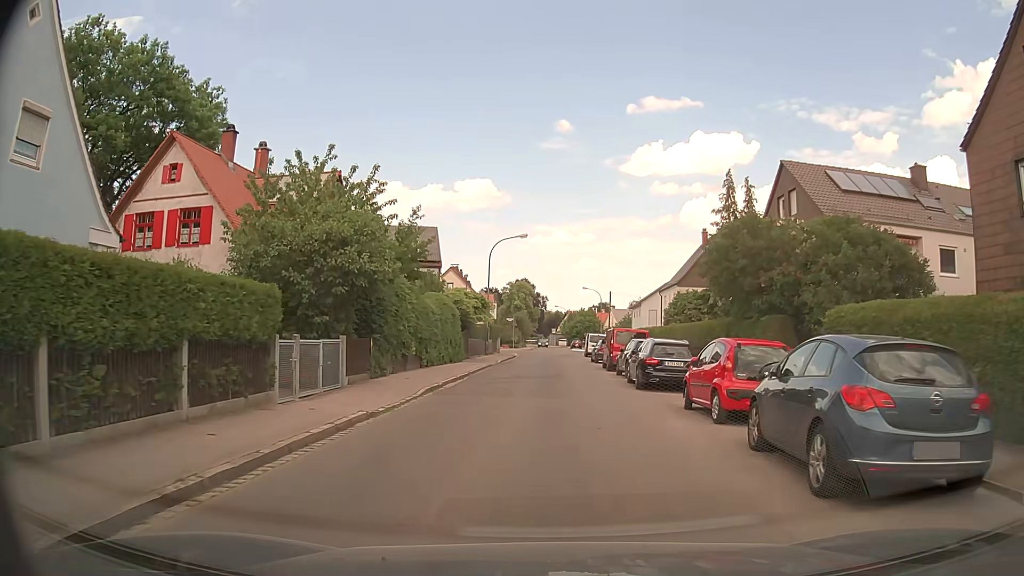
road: unclassified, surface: asphalt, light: Day
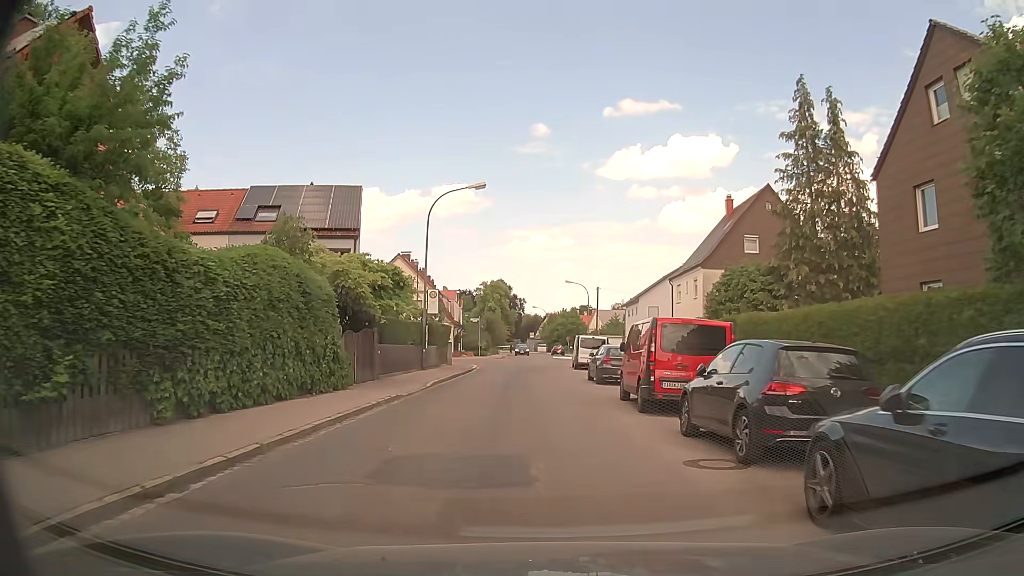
(+0.3, +17.3) m; +2°
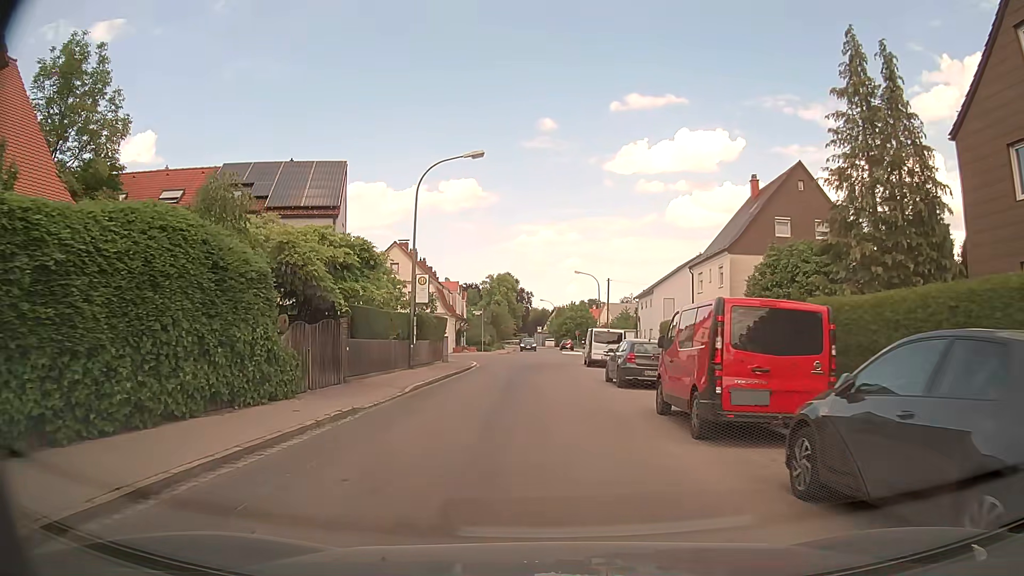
(0.0, +4.6) m; -1°
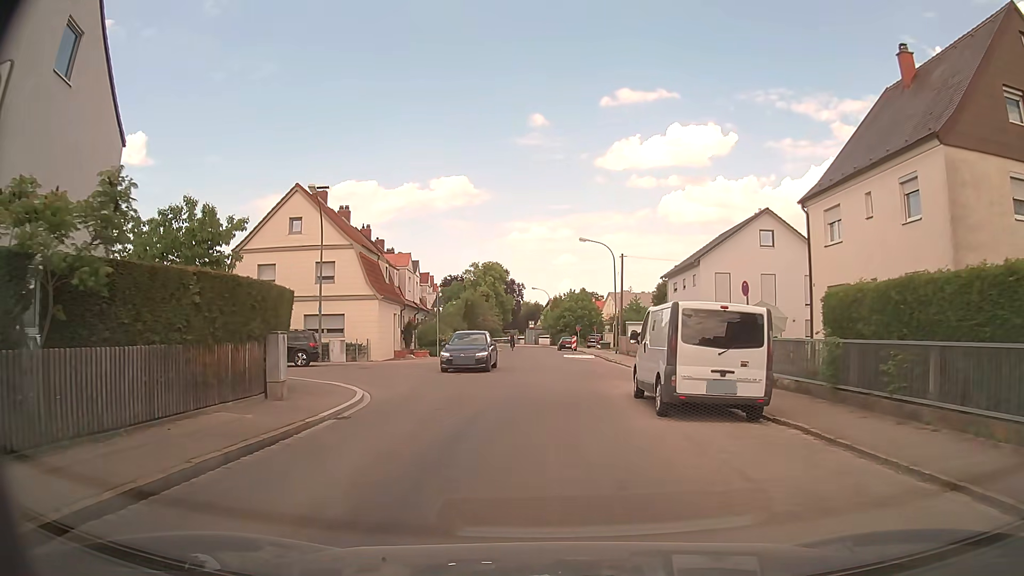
(0.0, +22.4) m; 0°
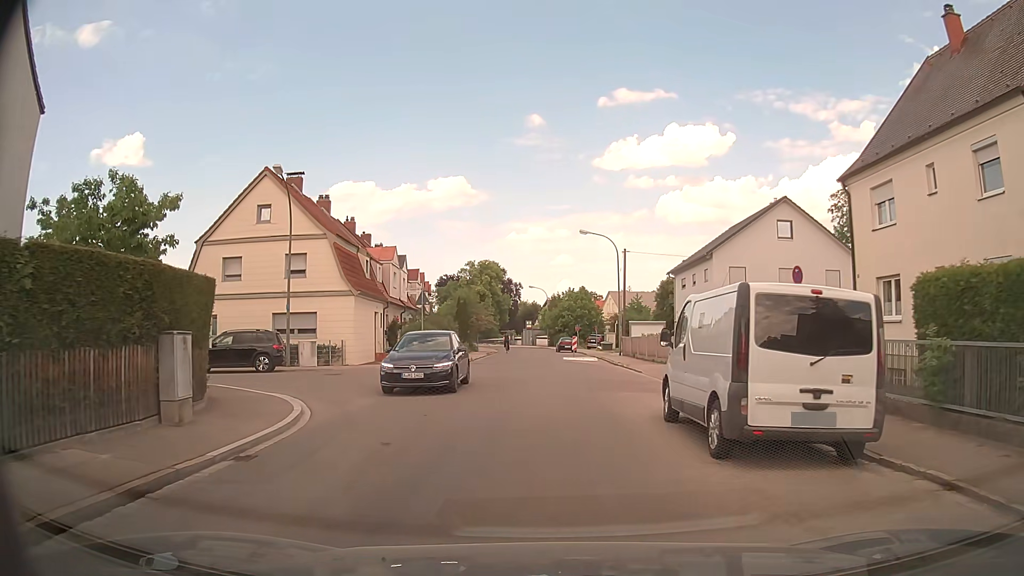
(0.0, +4.0) m; +1°
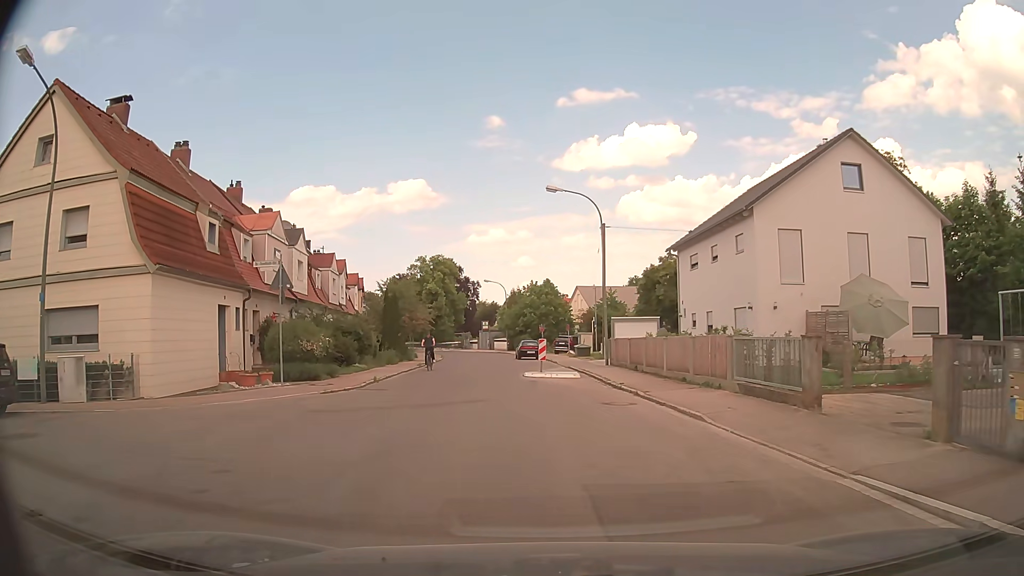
(+0.2, +14.5) m; +3°
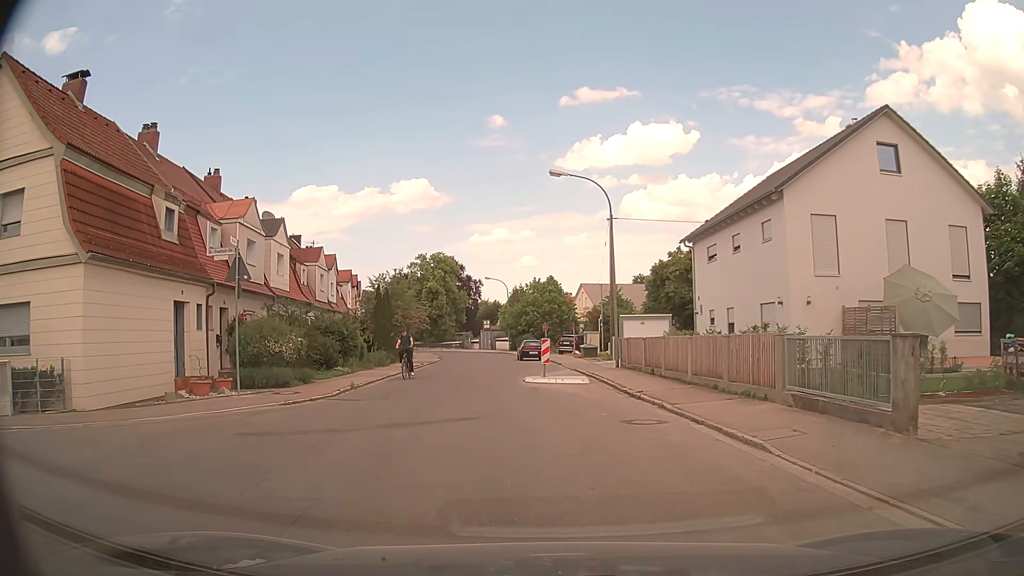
(0.0, +3.1) m; 0°
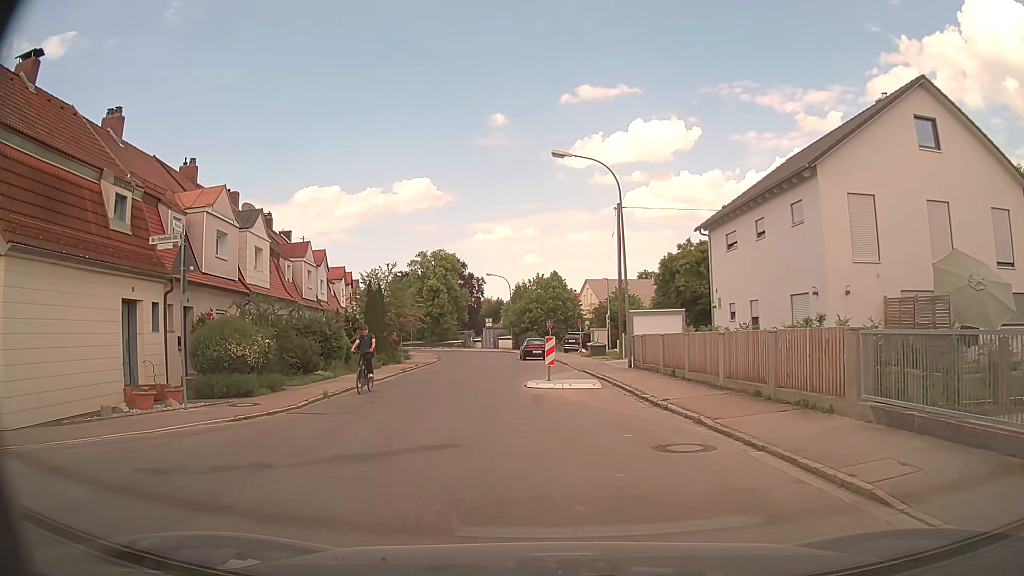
(0.0, +2.9) m; 0°
(-1, +10) (-3, +20) (-4, +30) (-4, +40) (-5, +50) (-5, +60) (-7, +69) (-9, +79) (-12, +89) (-16, +98) m
